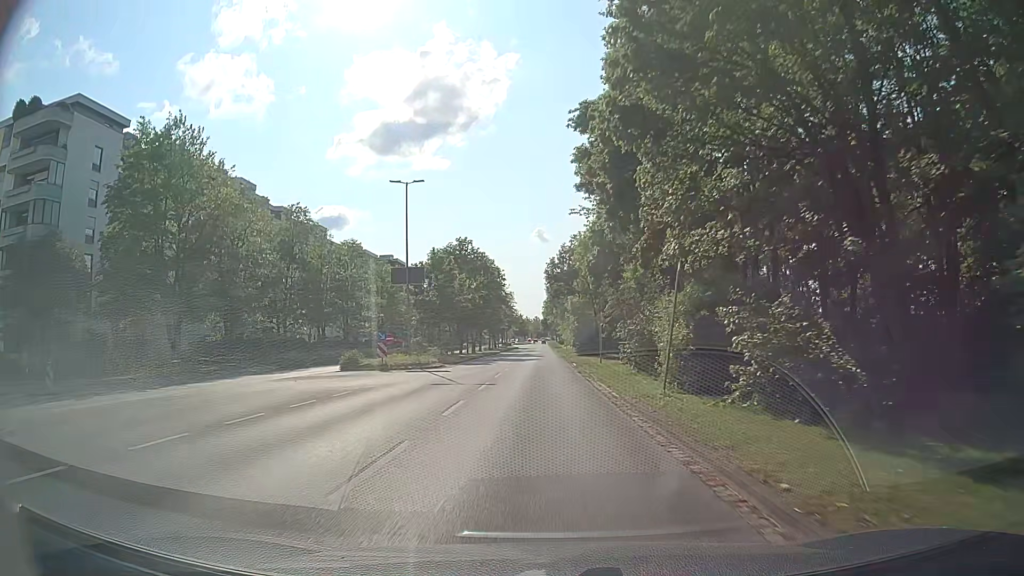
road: tertiary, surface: asphalt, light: Day
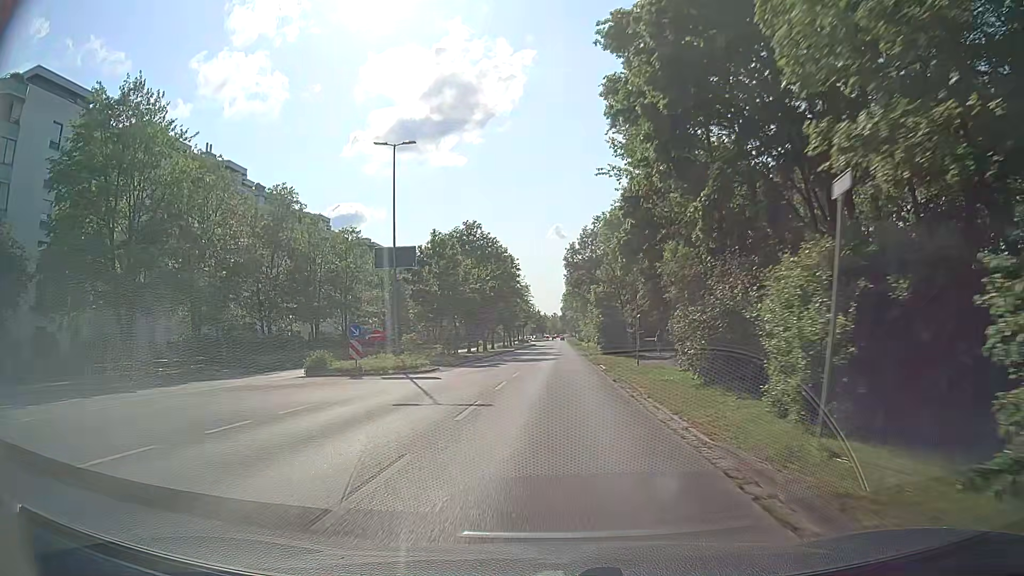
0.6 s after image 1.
(0.0, +7.8) m; -1°
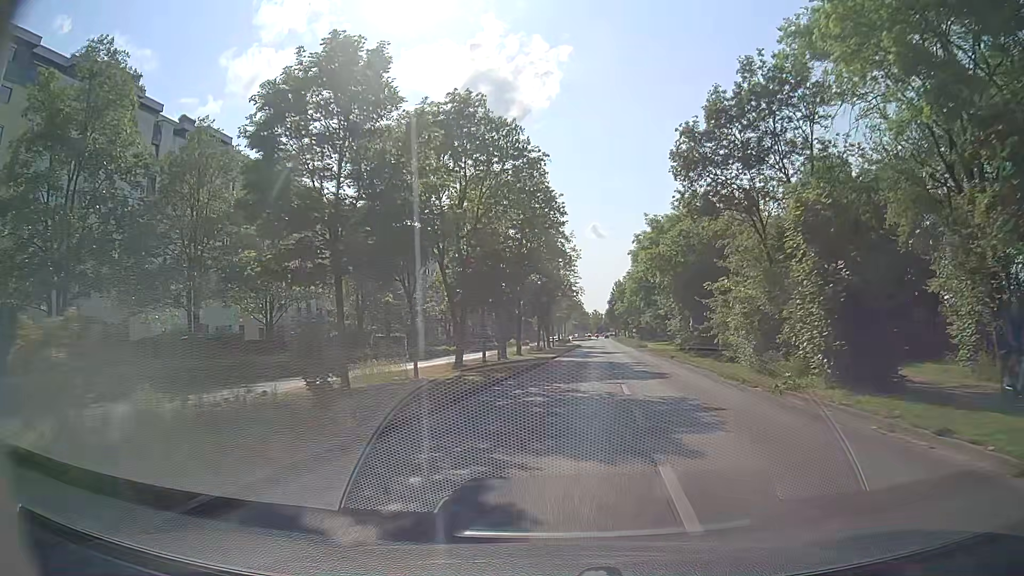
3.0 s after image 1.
(-1.8, +31.2) m; -4°
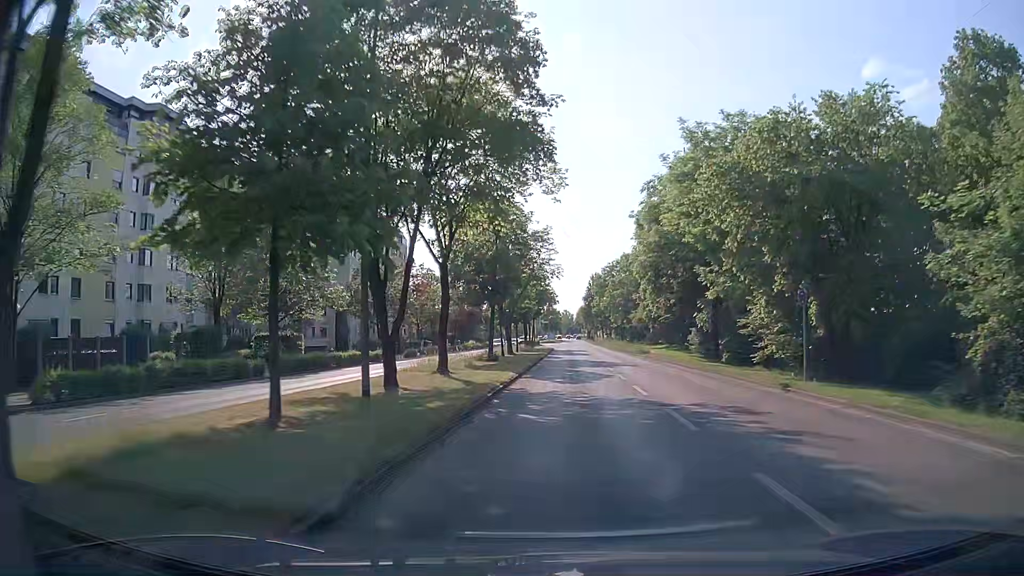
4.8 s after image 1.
(+0.5, +22.9) m; +3°
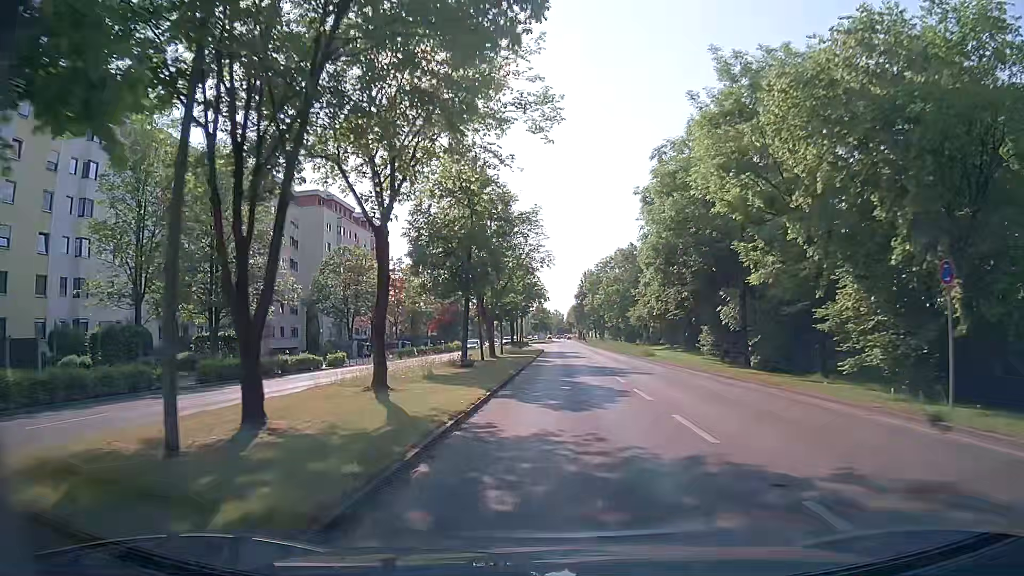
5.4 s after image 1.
(+0.1, +7.6) m; +1°
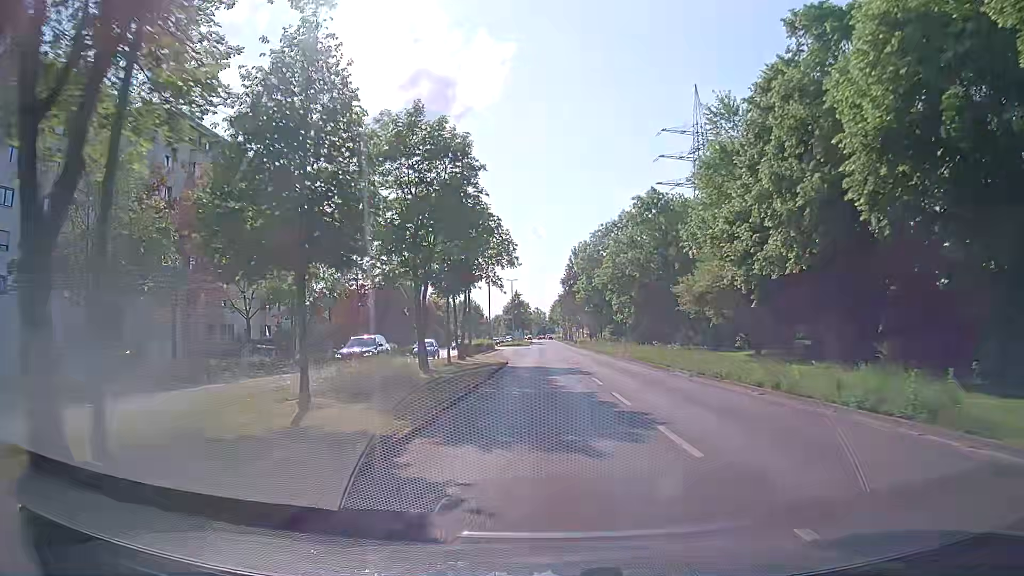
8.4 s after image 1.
(+0.9, +37.9) m; +2°
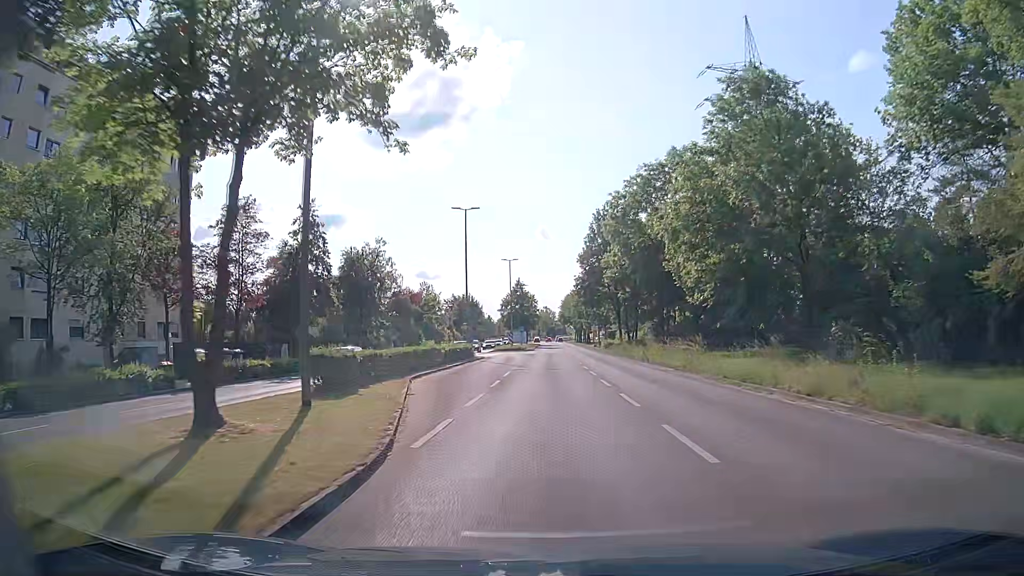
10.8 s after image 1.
(-0.2, +30.8) m; -1°
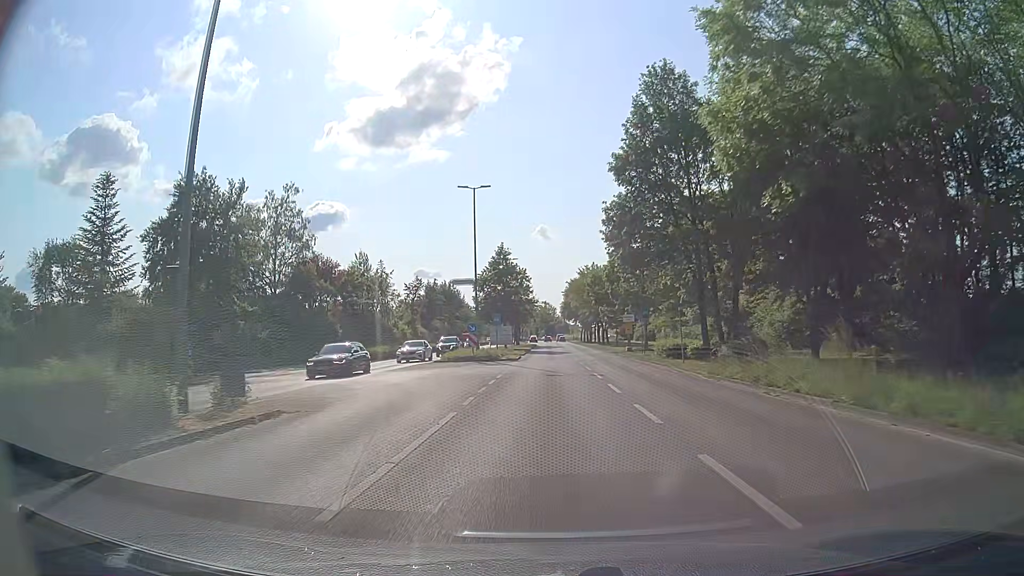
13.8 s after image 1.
(+0.2, +39.1) m; 0°
(0, +10) (0, +20) (0, +30) (0, +40) (0, +50) (0, +60) (0, +70) (0, +80) (0, +90) (0, +100) m
